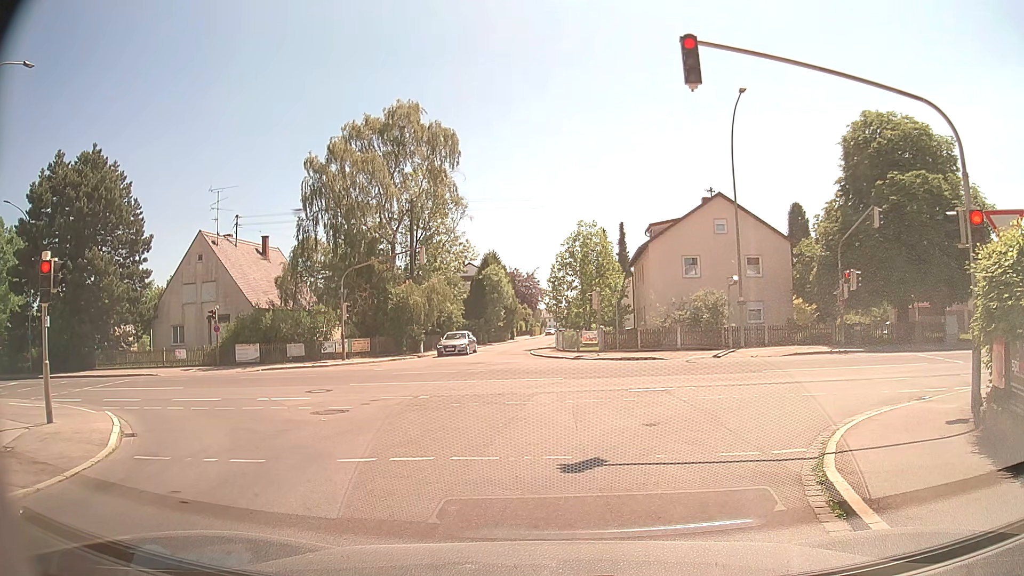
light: Day
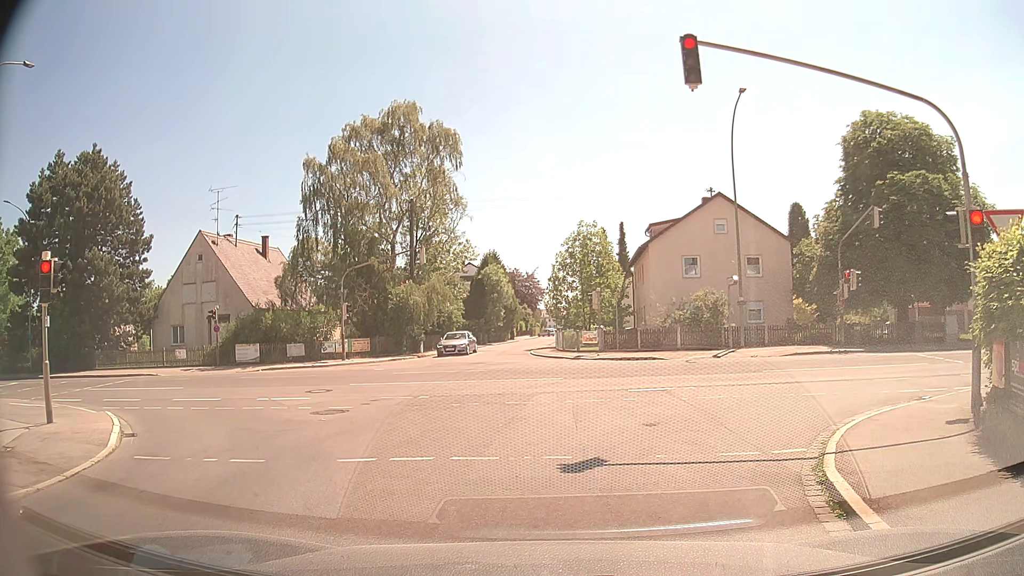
(0.0, 0.0) m; 0°
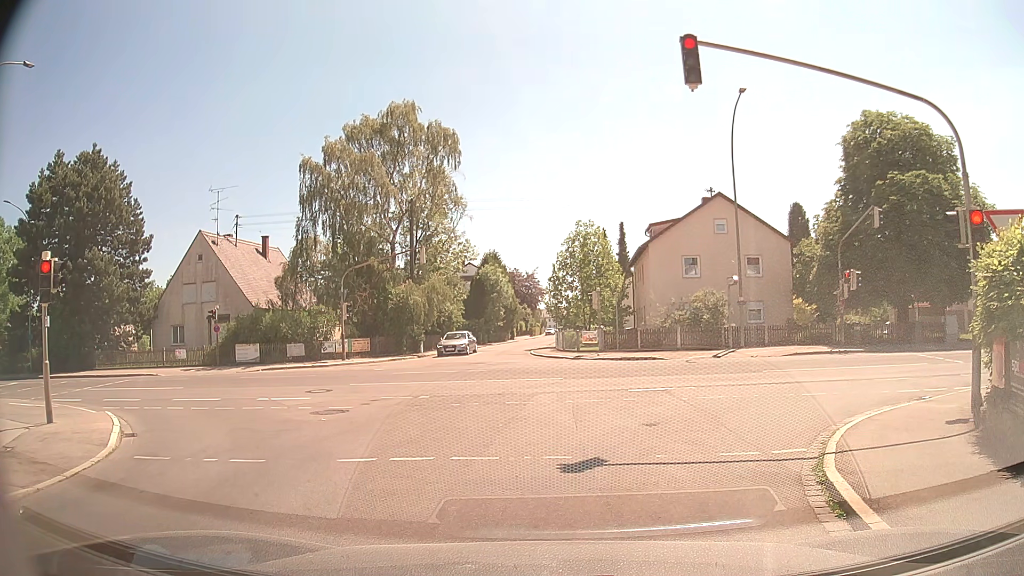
(0.0, 0.0) m; 0°
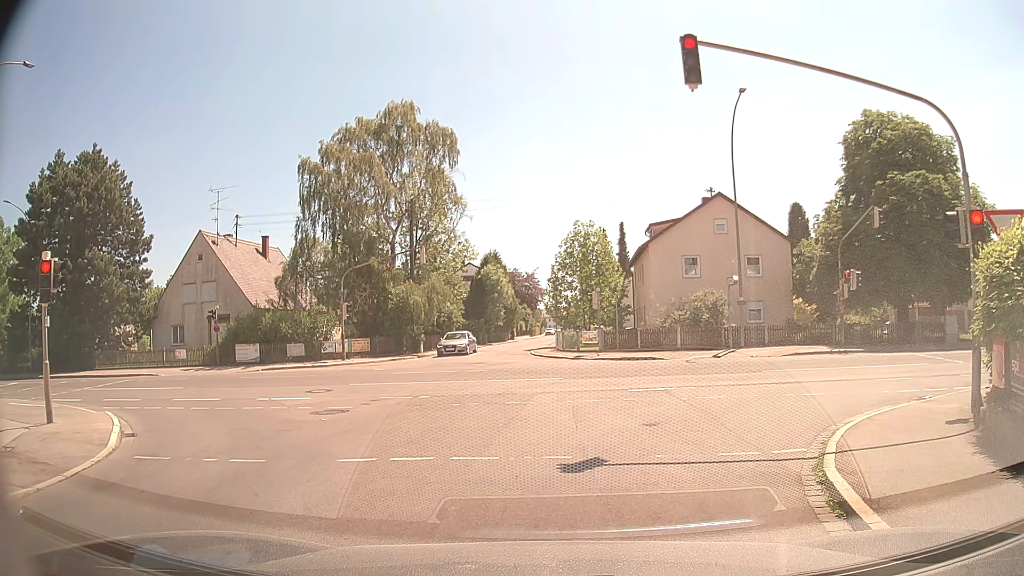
(0.0, 0.0) m; 0°
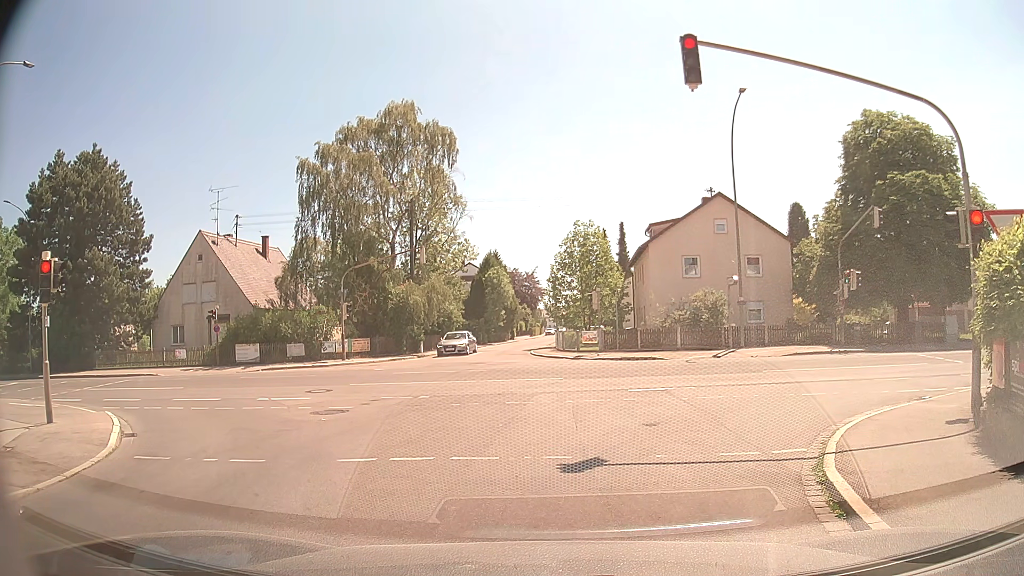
(0.0, 0.0) m; 0°
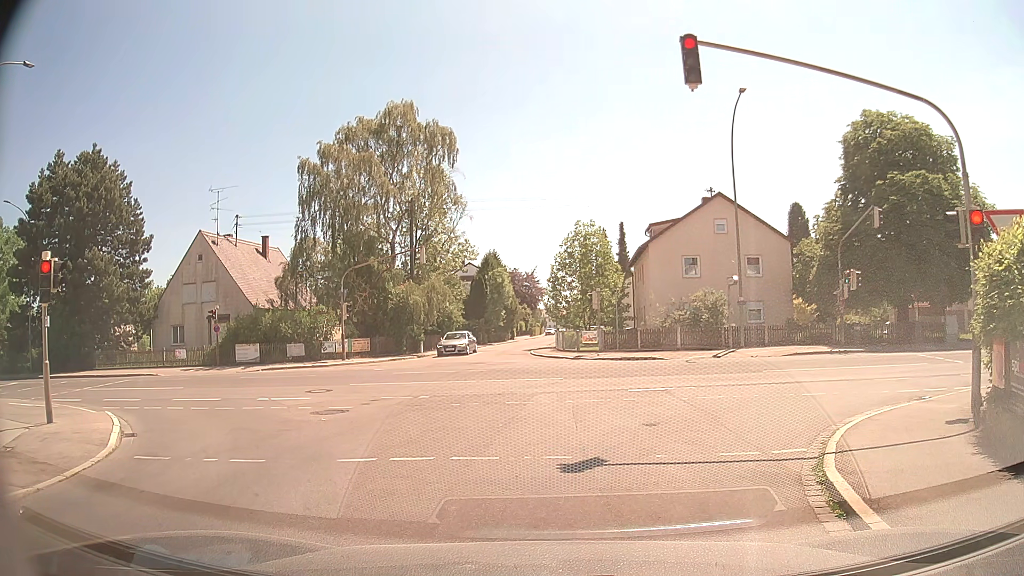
(0.0, 0.0) m; 0°
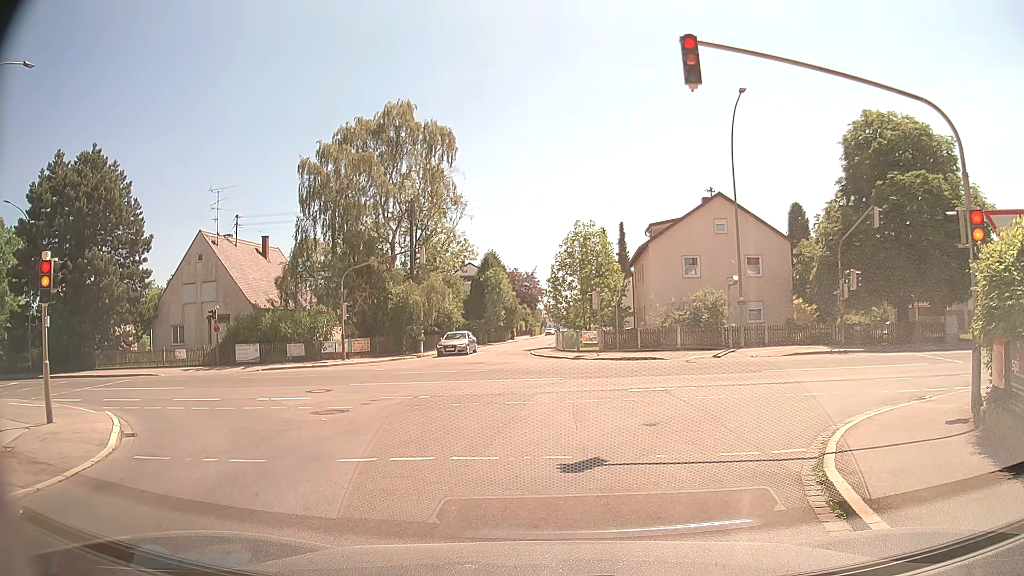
(0.0, 0.0) m; 0°
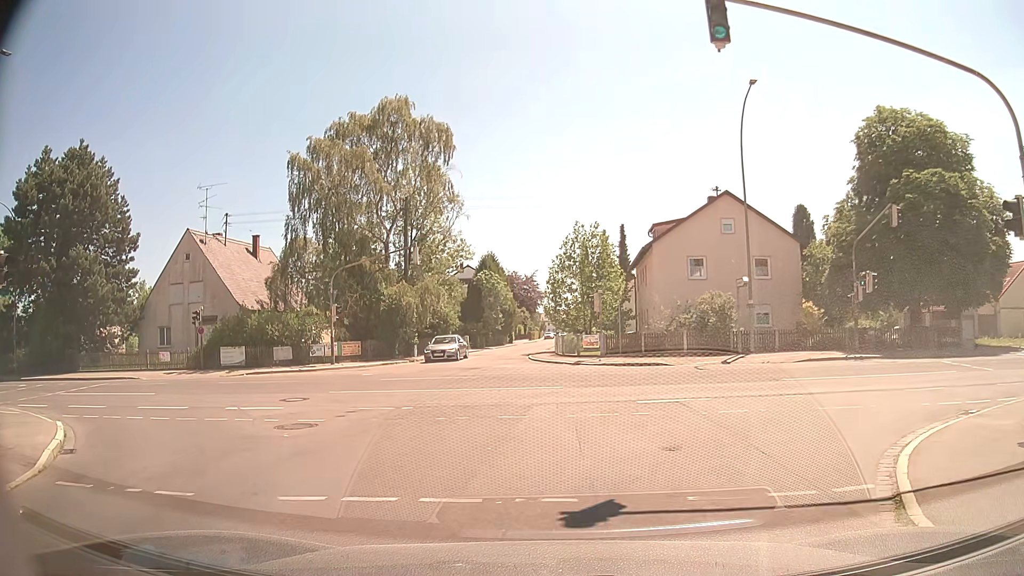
(0.0, +1.9) m; -2°
